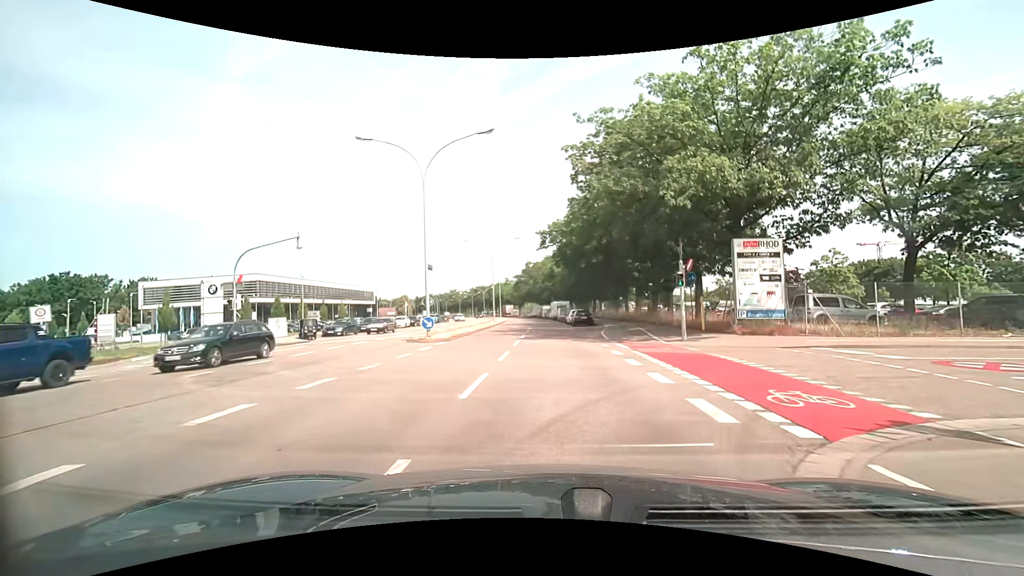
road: secondary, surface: asphalt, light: Day
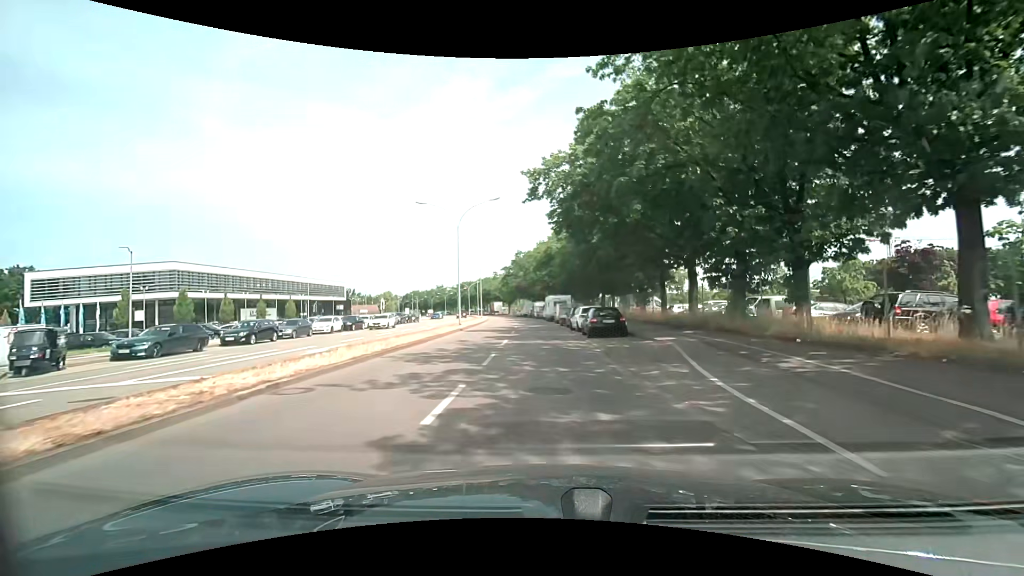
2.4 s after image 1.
(+0.4, +20.2) m; +1°
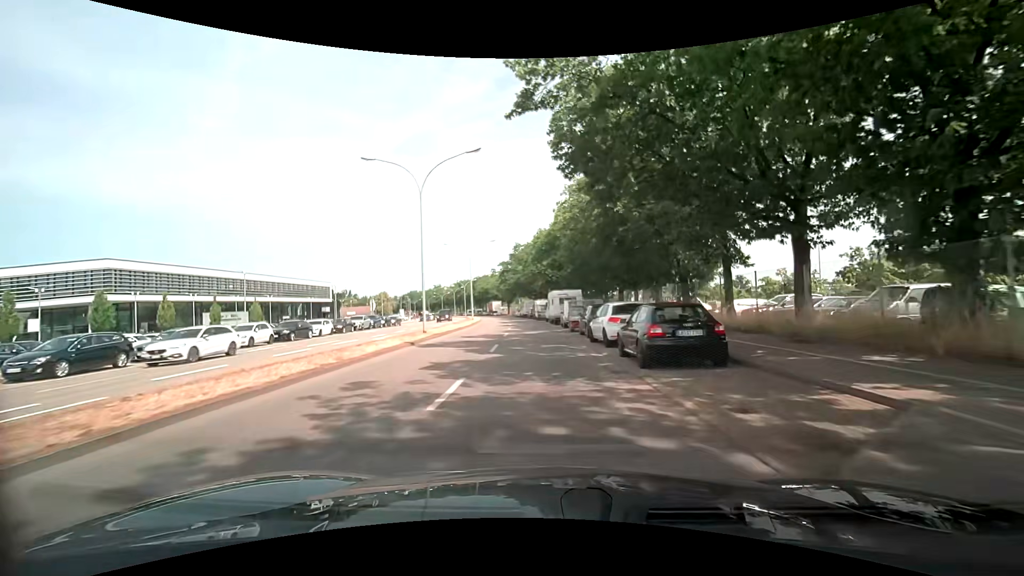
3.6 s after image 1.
(0.0, +12.1) m; 0°
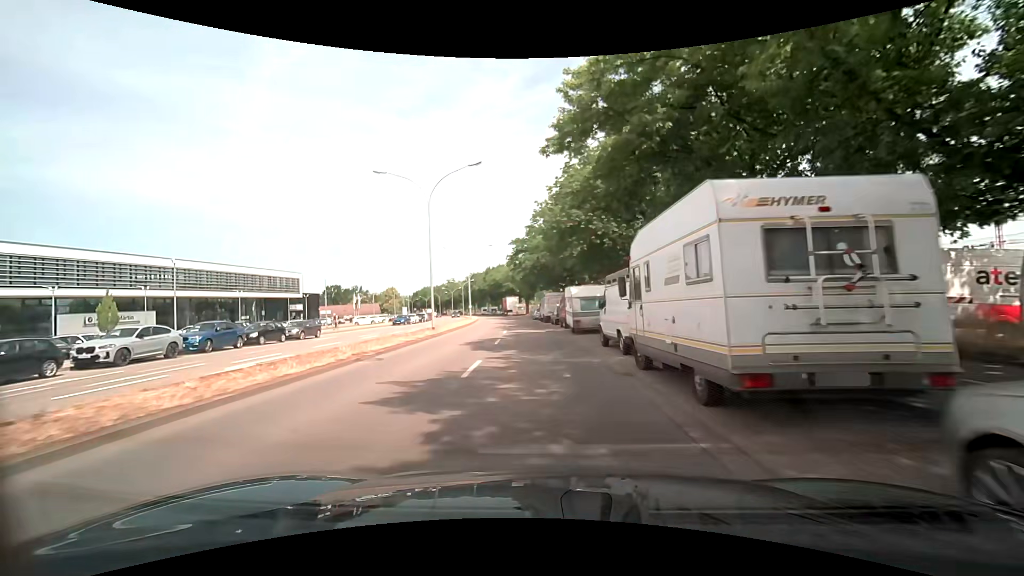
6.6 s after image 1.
(-0.6, +33.3) m; -3°
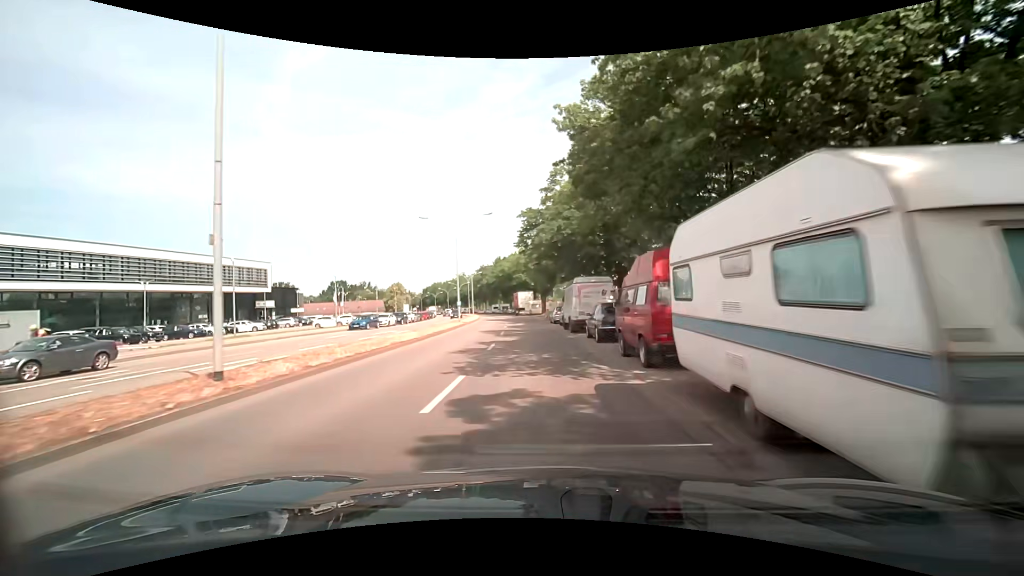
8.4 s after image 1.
(-0.3, +21.1) m; -2°
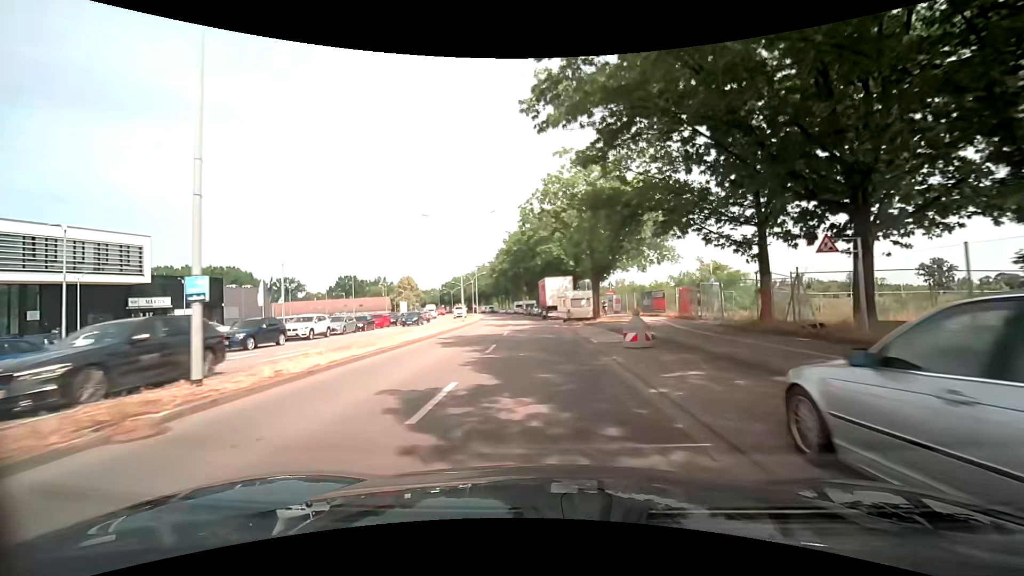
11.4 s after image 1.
(-1.2, +37.2) m; -4°
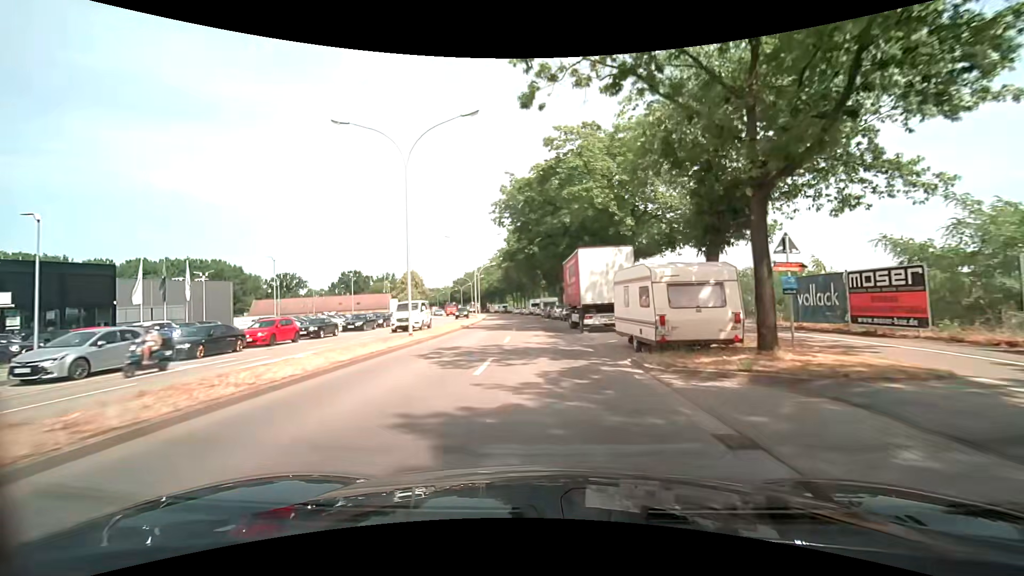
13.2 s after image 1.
(-0.6, +23.0) m; -3°
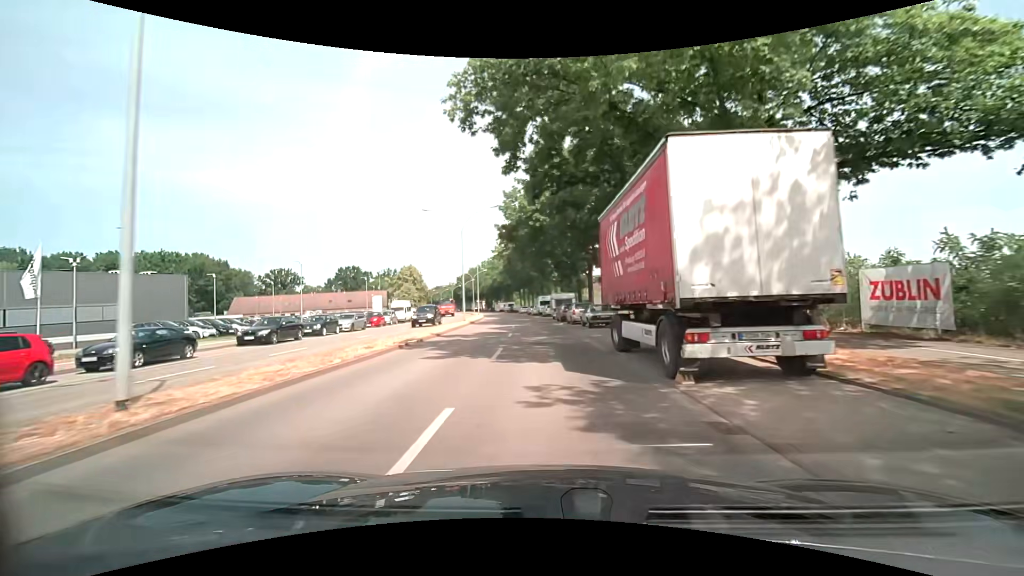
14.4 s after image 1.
(-0.1, +15.4) m; -1°
(0, +10) (0, +20) (-1, +30) (-1, +40) (-2, +50) (-3, +60) (-4, +70) (-5, +80) (-6, +90) (-8, +100) m
